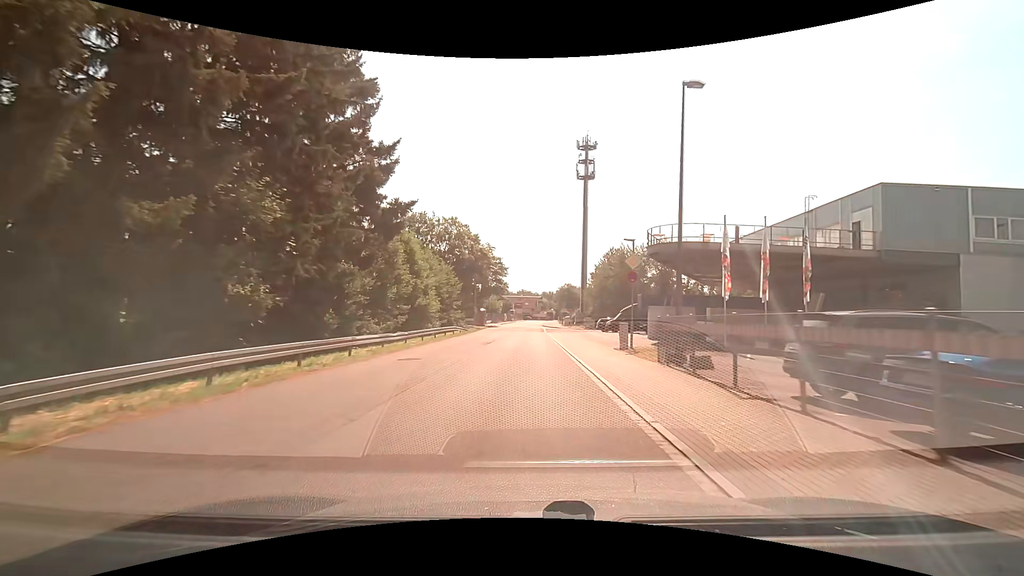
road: unclassified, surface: asphalt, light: Day
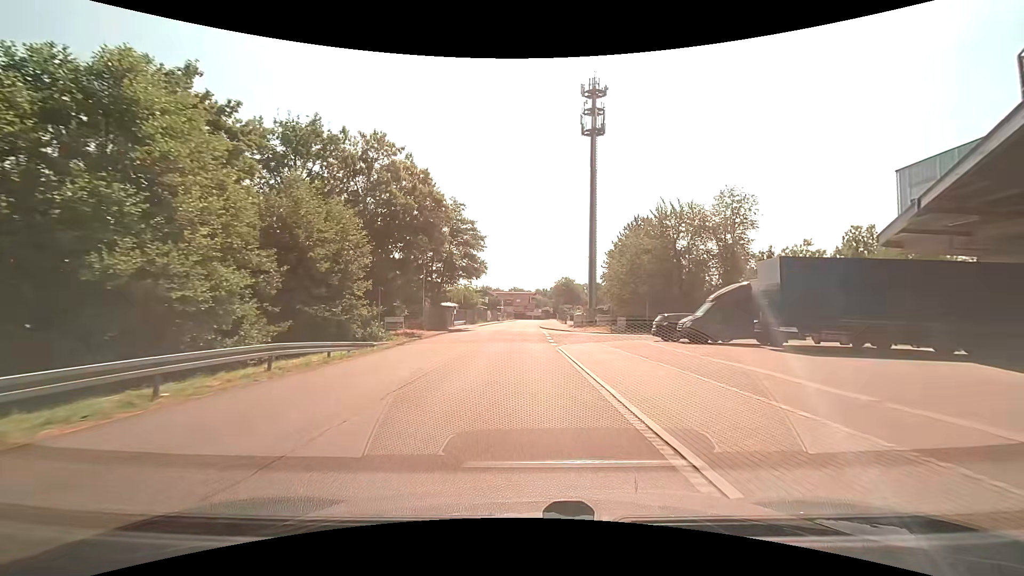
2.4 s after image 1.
(+0.2, +29.3) m; +1°
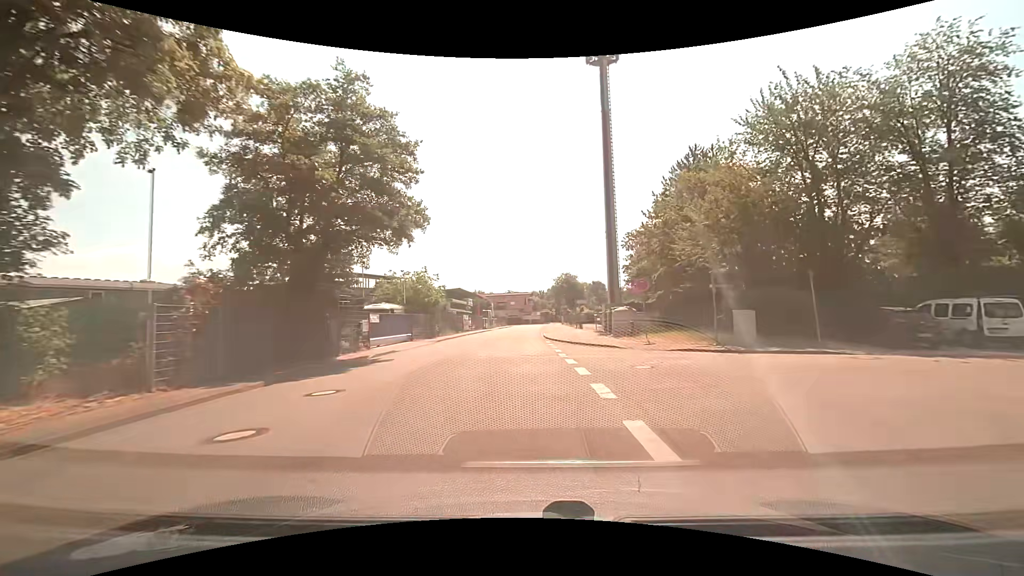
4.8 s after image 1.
(+0.3, +27.5) m; +1°
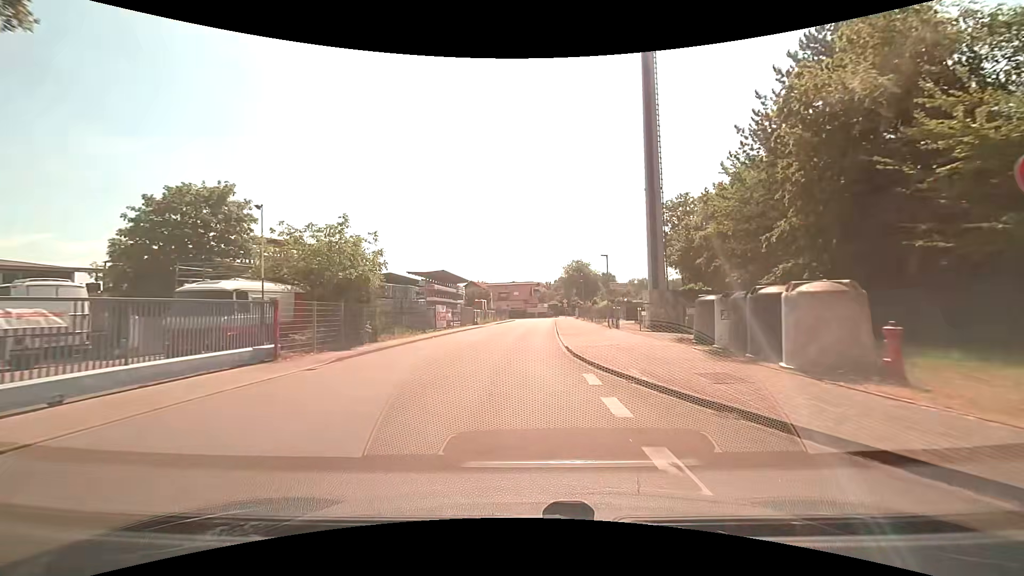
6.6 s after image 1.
(-0.2, +19.2) m; -1°
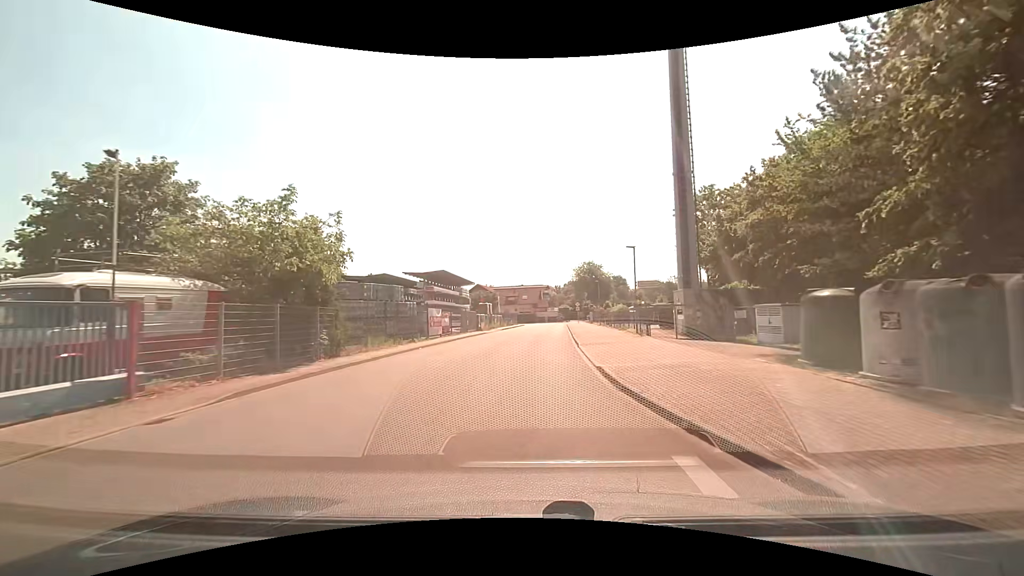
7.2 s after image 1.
(-0.1, +6.2) m; -1°
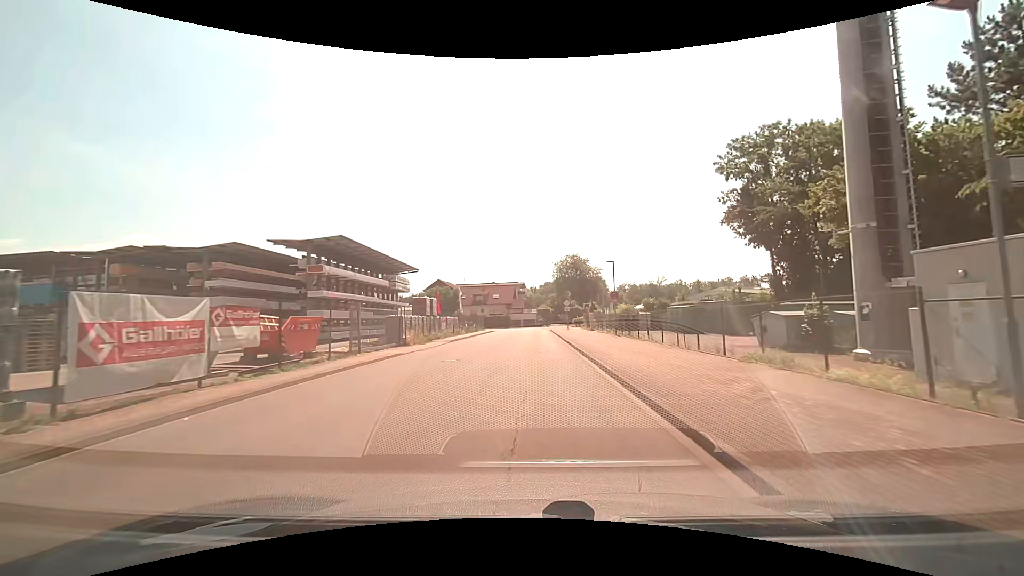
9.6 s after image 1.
(+0.3, +23.6) m; +3°
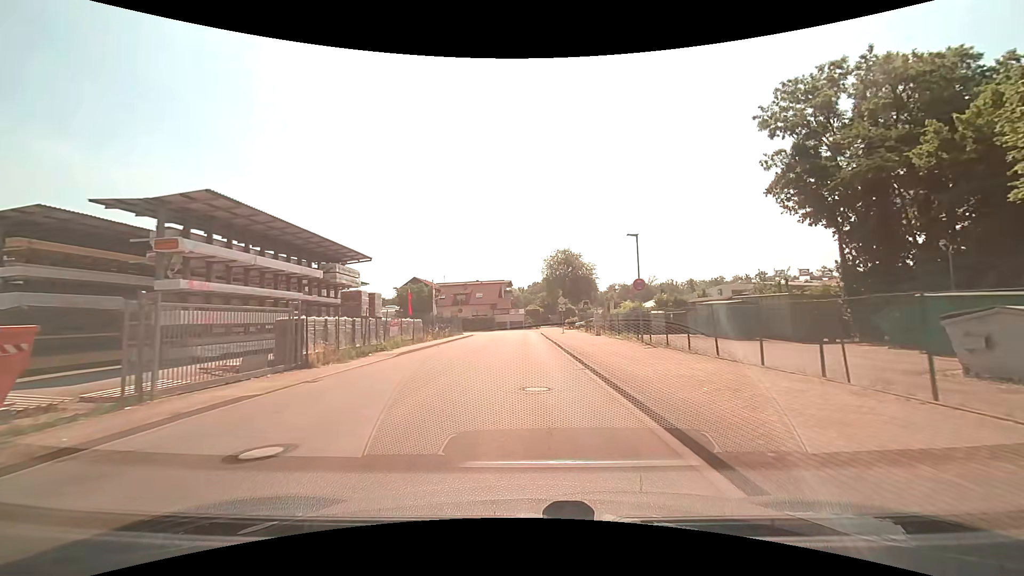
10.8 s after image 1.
(+0.1, +11.1) m; +1°
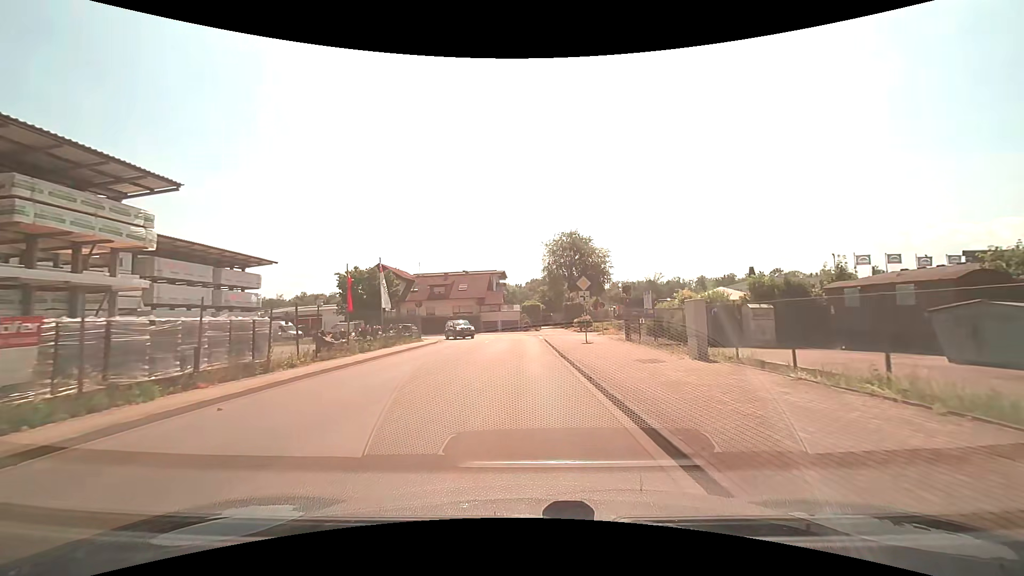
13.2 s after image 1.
(+0.1, +21.0) m; 0°
(0, +10) (0, +20) (0, +30) (-1, +40) (-2, +50) (-8, +57) (-18, +61) (-27, +64) (-37, +66) (-47, +69) m
